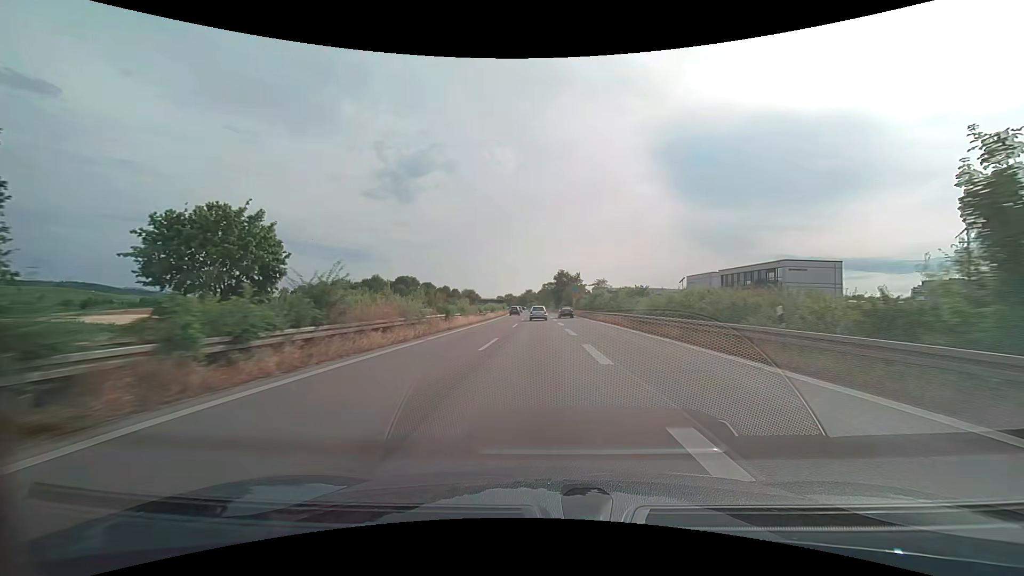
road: trunk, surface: asphalt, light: Day
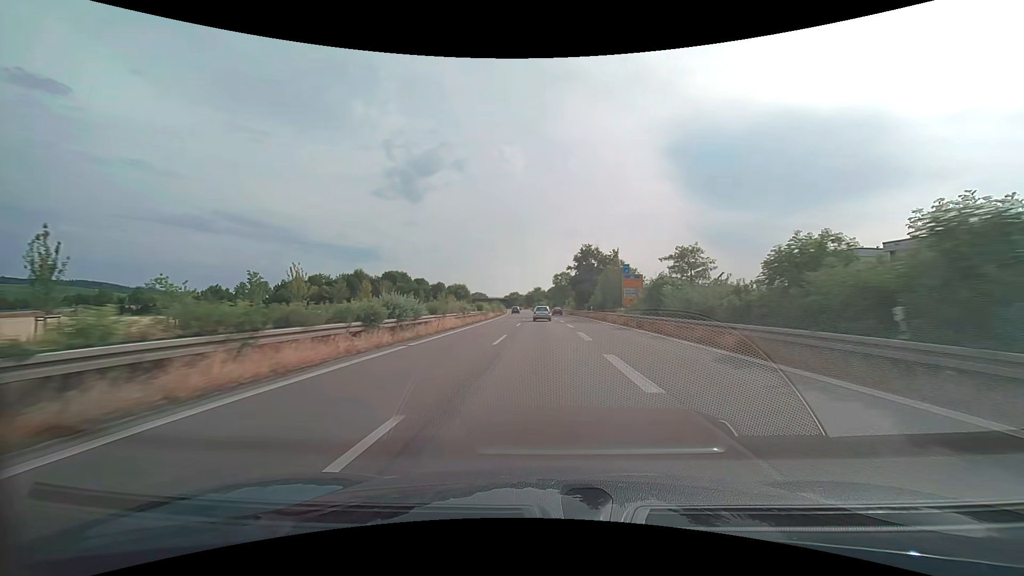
(-0.5, +51.7) m; -1°
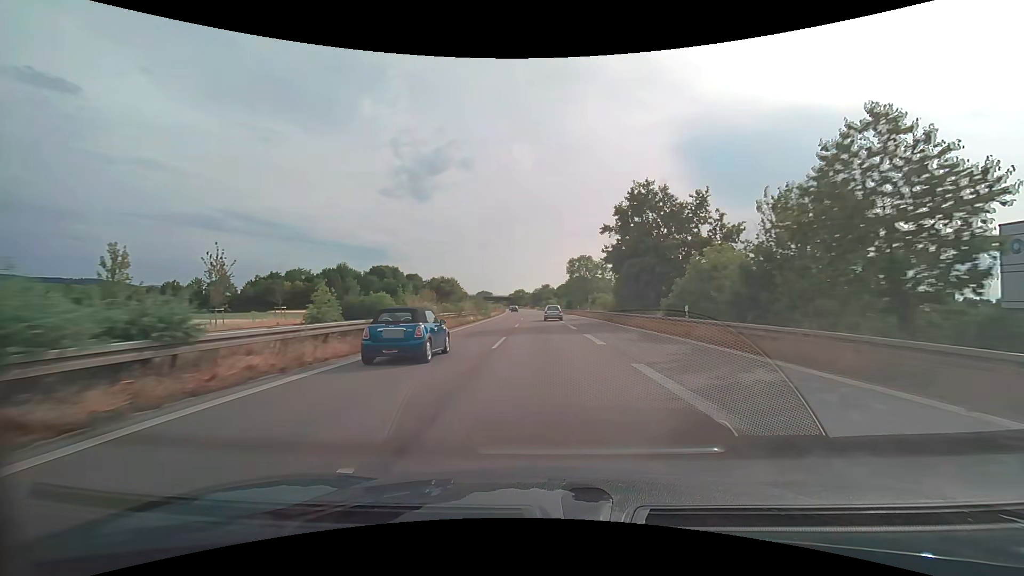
(-0.3, +37.8) m; -1°
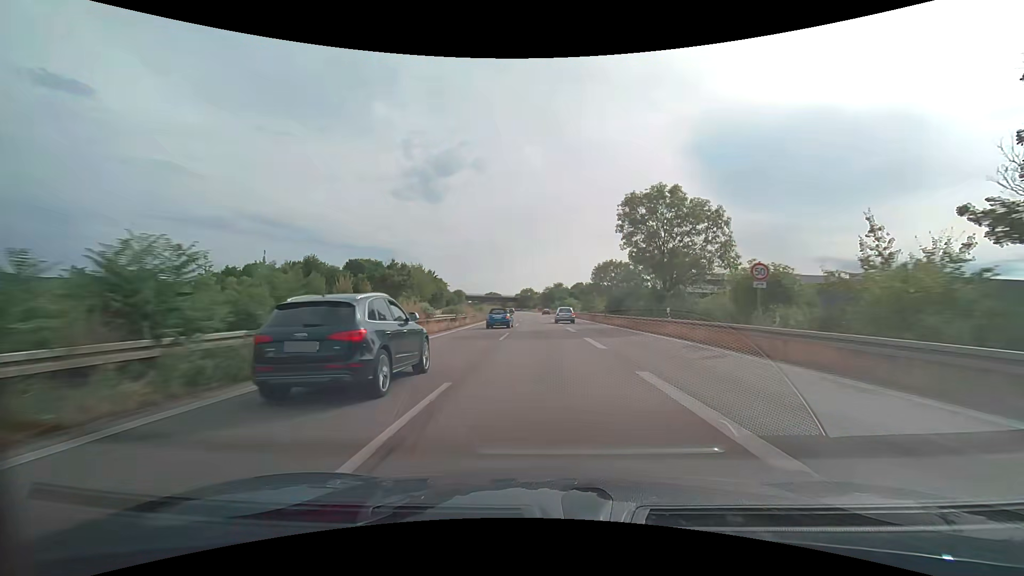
(-0.7, +49.2) m; -1°
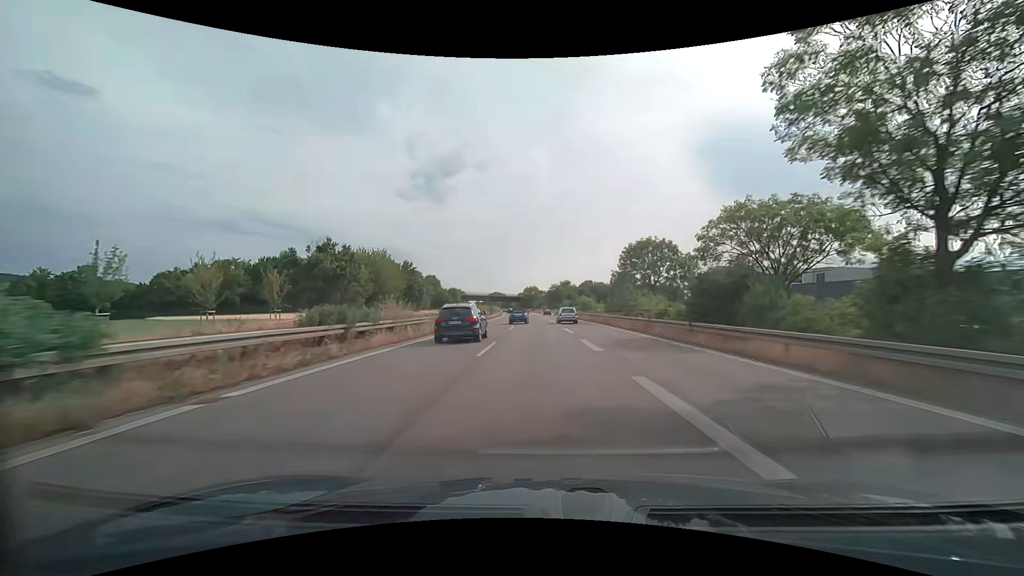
(-0.1, +24.5) m; -1°
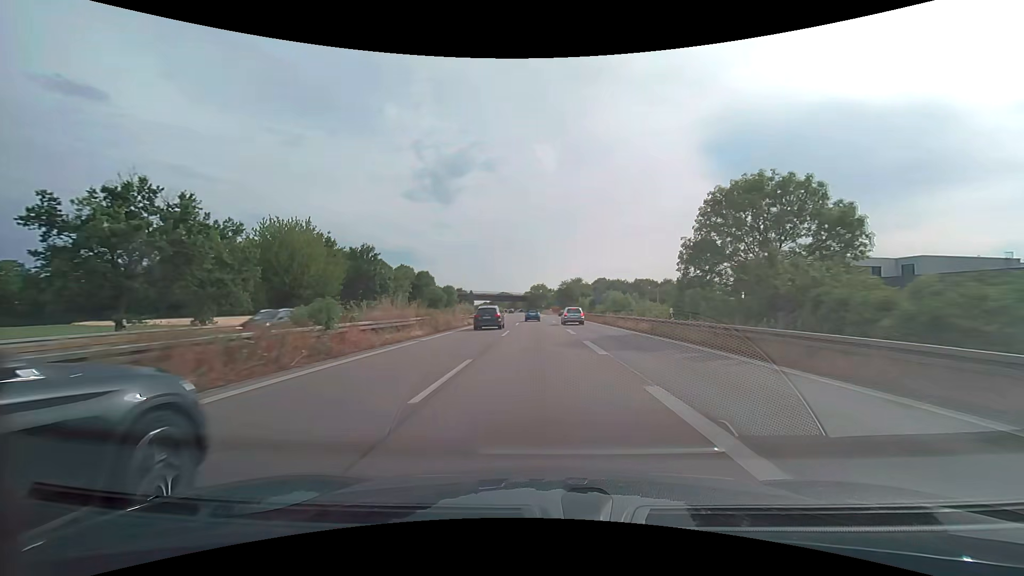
(-0.2, +25.5) m; -1°
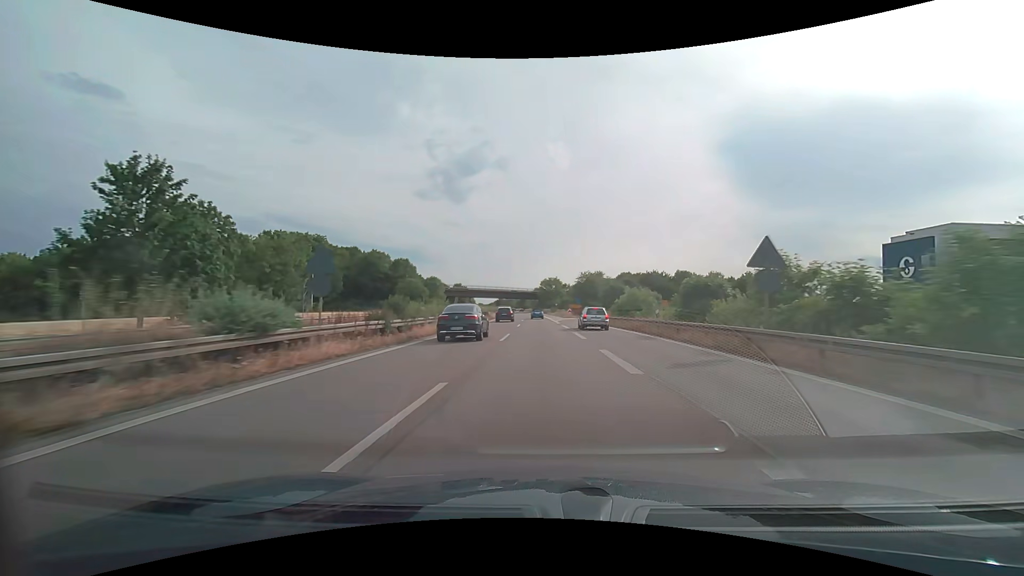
(-0.5, +40.3) m; -1°
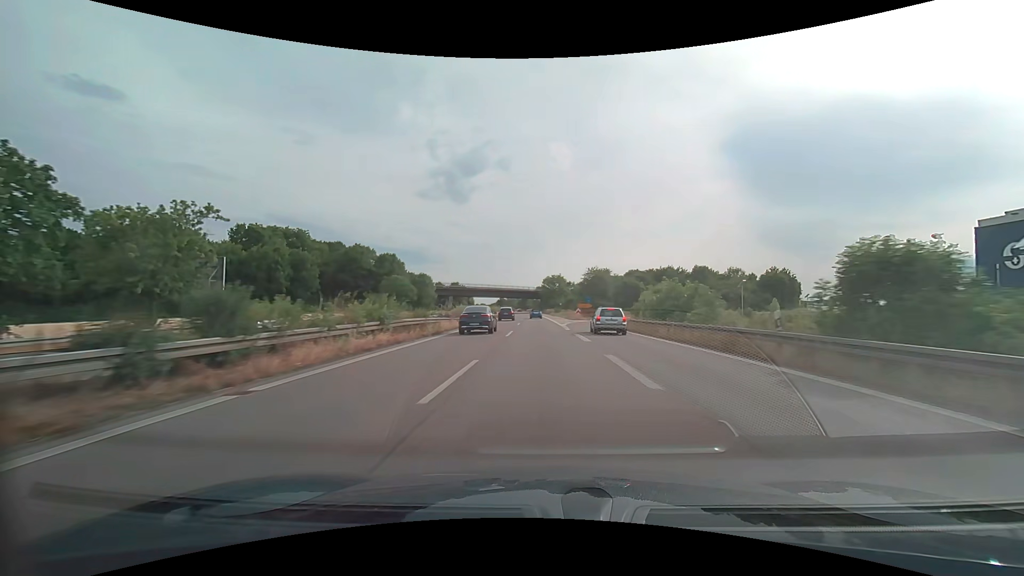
(0.0, +14.0) m; 0°
(0, +10) (0, +20) (0, +30) (0, +40) (-1, +50) (-1, +60) (-1, +70) (-2, +80) (-2, +90) (-3, +100) m
